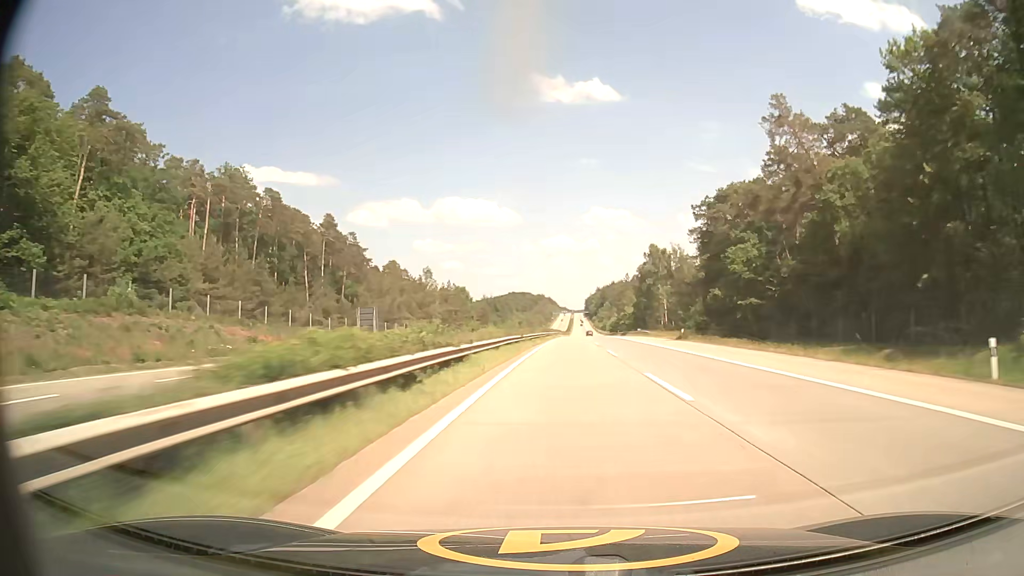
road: motorway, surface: asphalt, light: Day
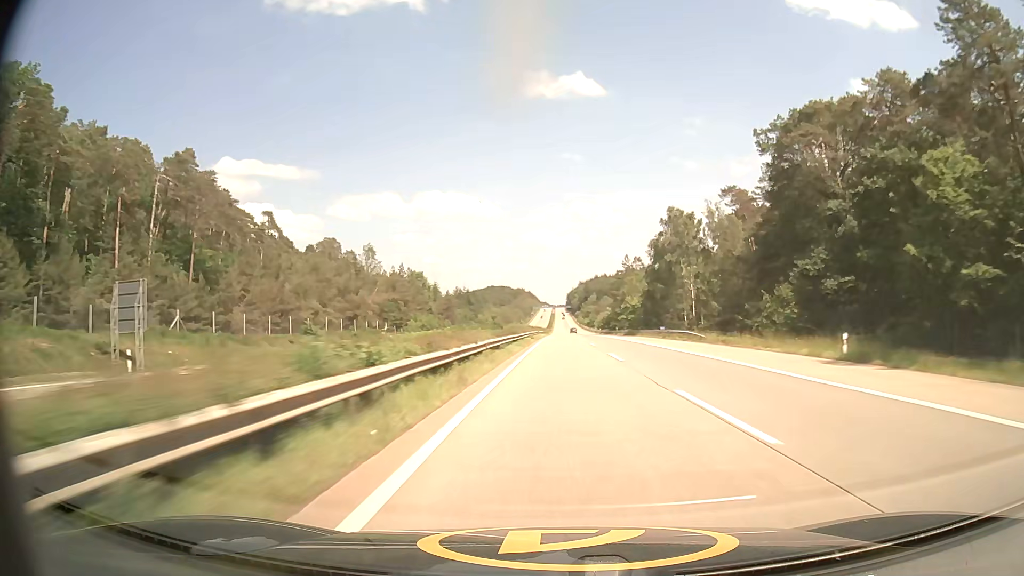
(+0.7, +40.8) m; +2°
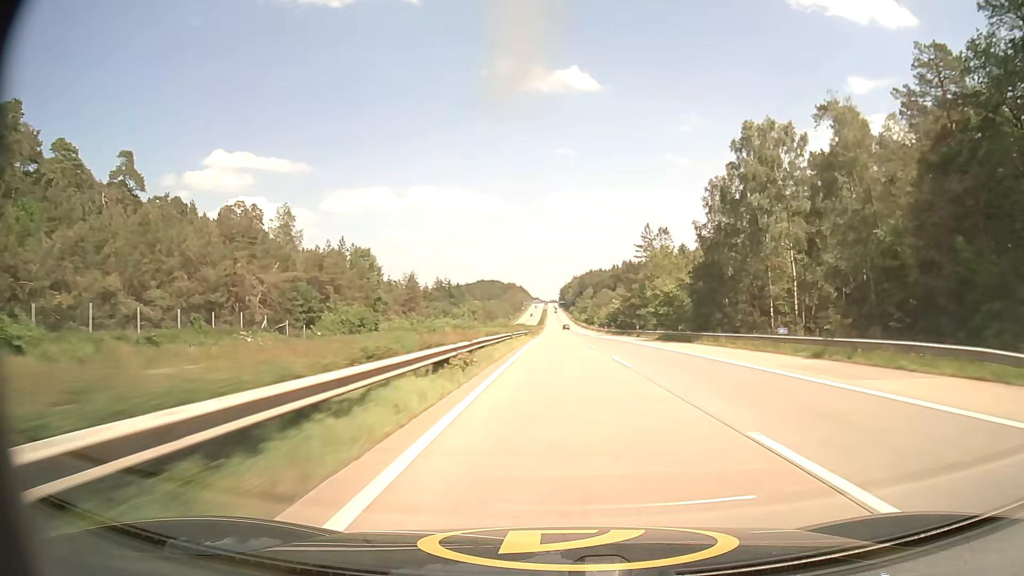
(+0.2, +41.2) m; 0°
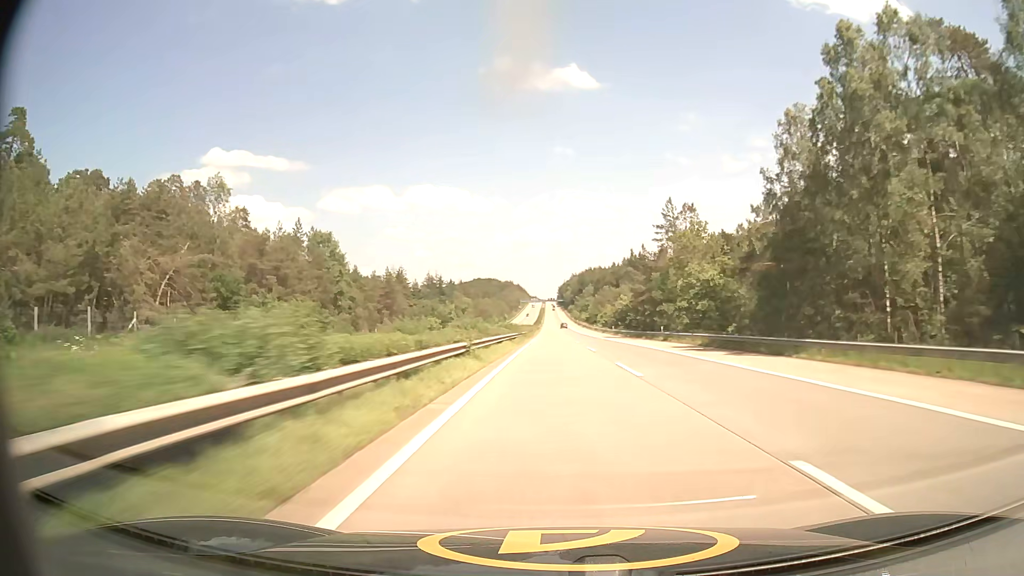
(+0.1, +20.7) m; 0°
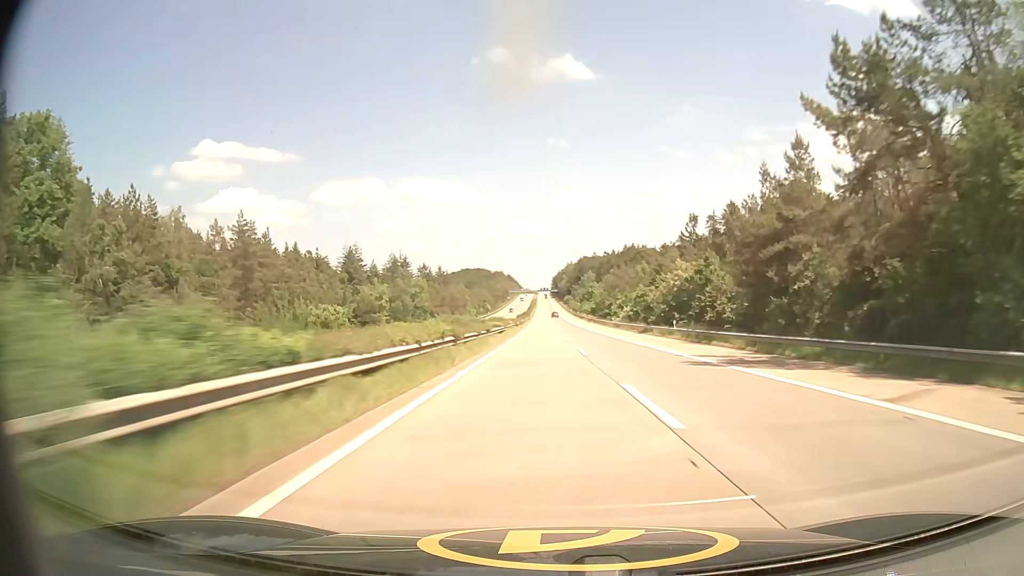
(+0.2, +62.6) m; 0°
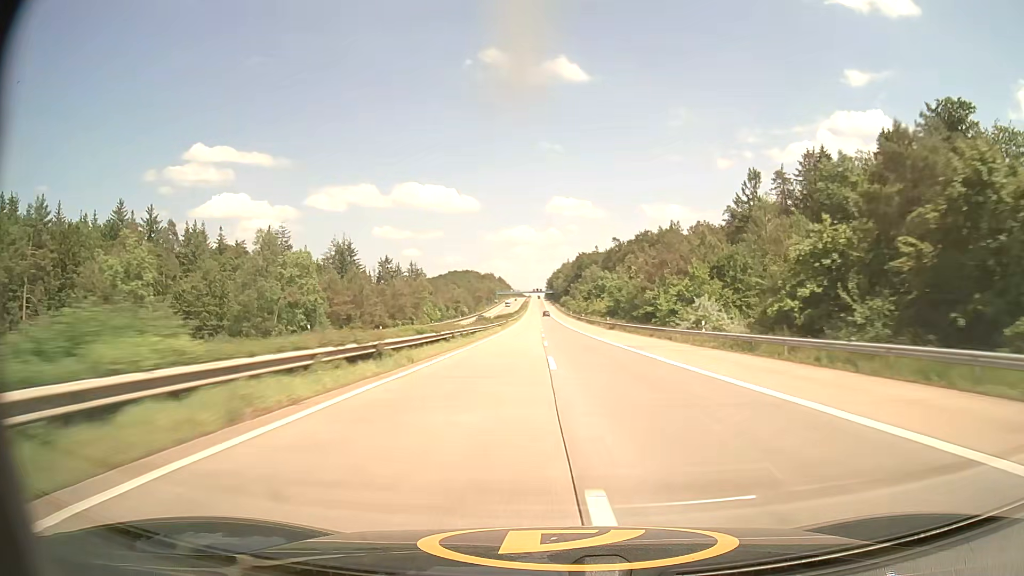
(+0.6, +62.9) m; +1°
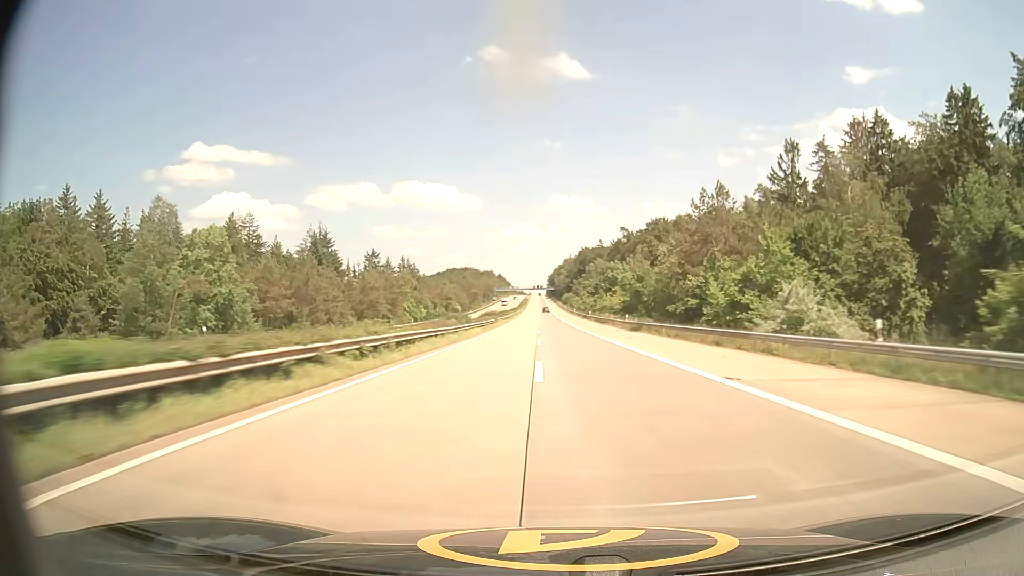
(0.0, +21.0) m; 0°
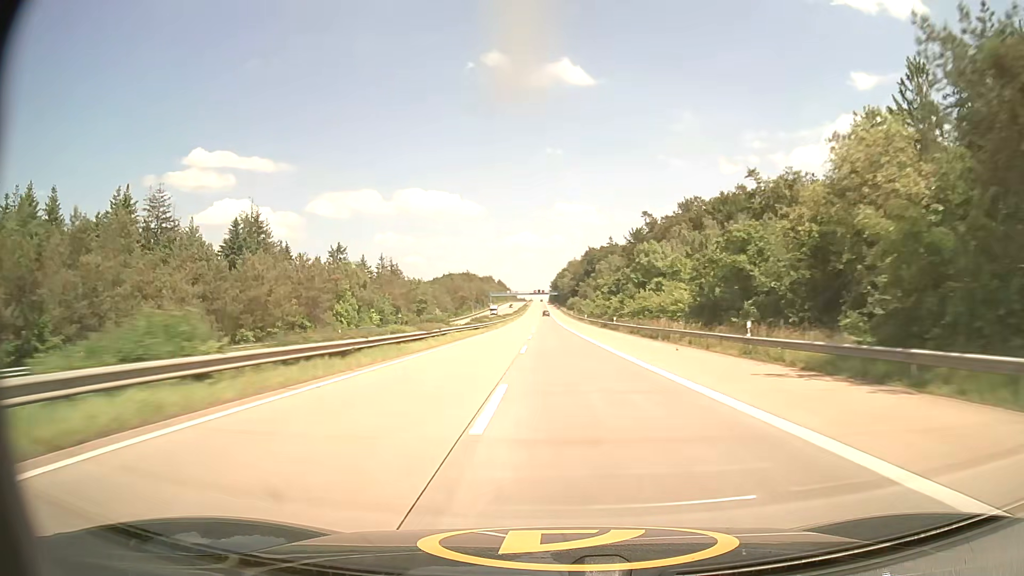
(0.0, +41.8) m; 0°
(0, +10) (0, +20) (0, +30) (0, +40) (0, +50) (0, +60) (0, +70) (-1, +80) (-1, +90) (-1, +100) m
